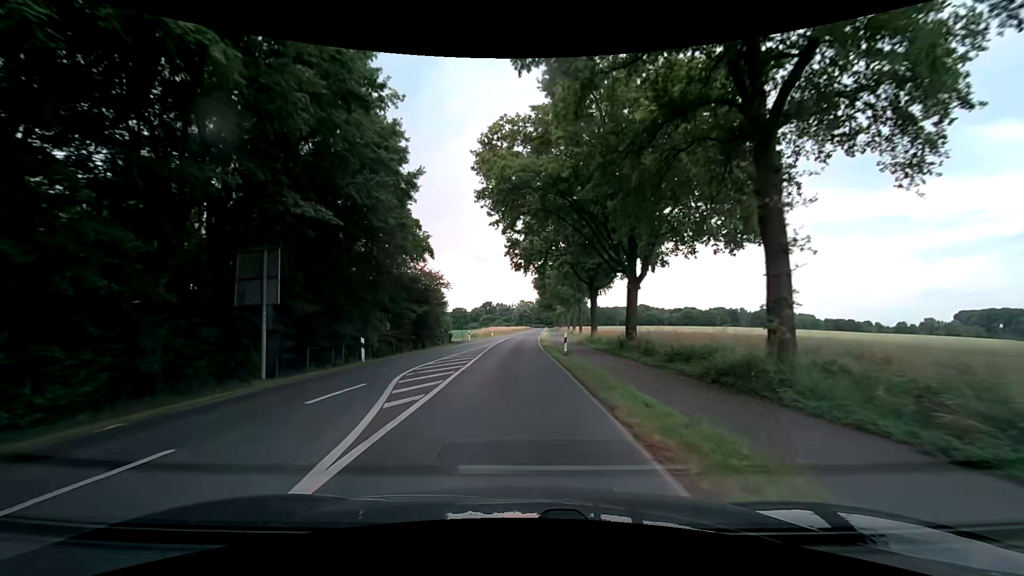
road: secondary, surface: asphalt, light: Day
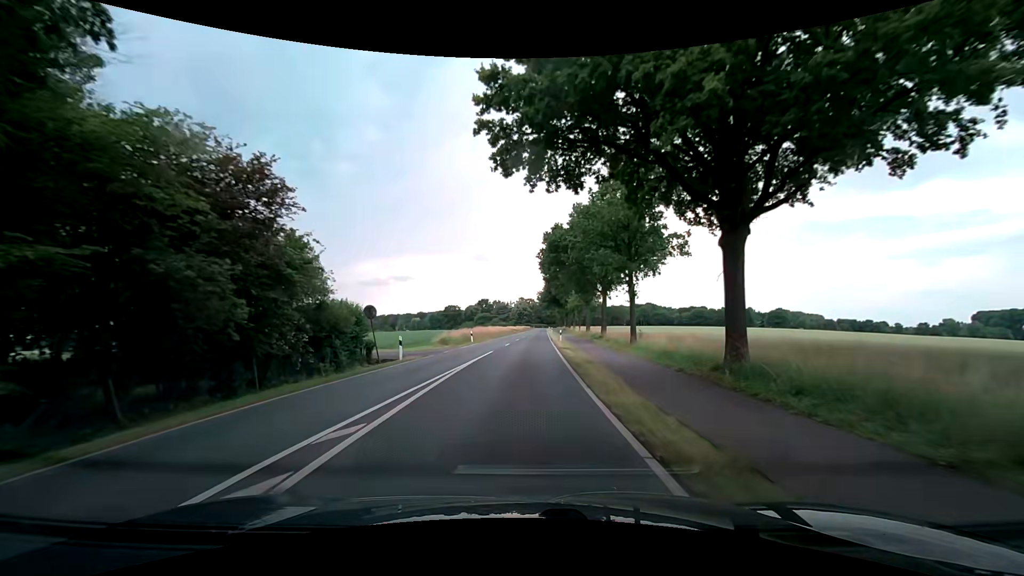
(-0.4, +30.4) m; -1°
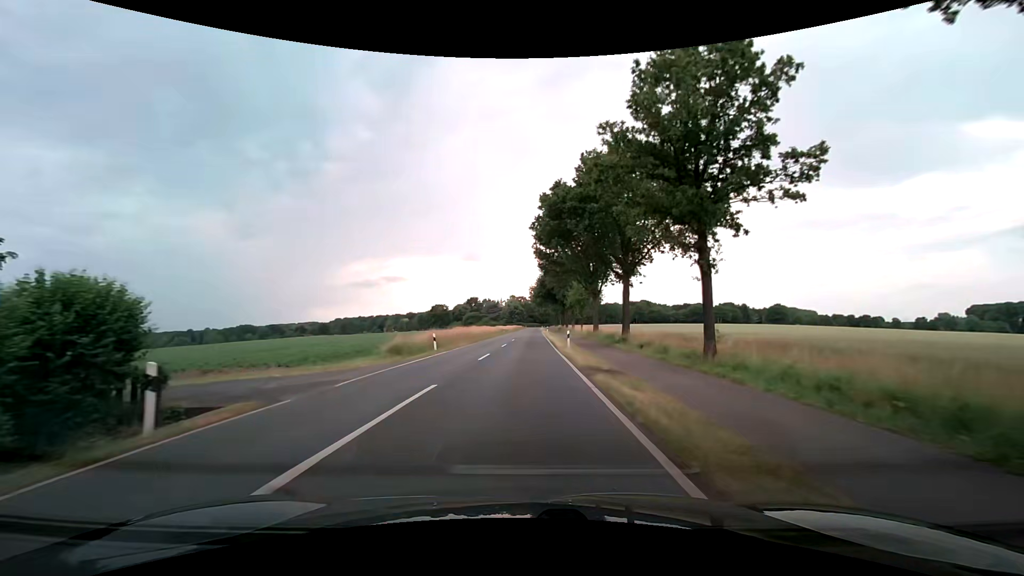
(+0.2, +15.3) m; +1°
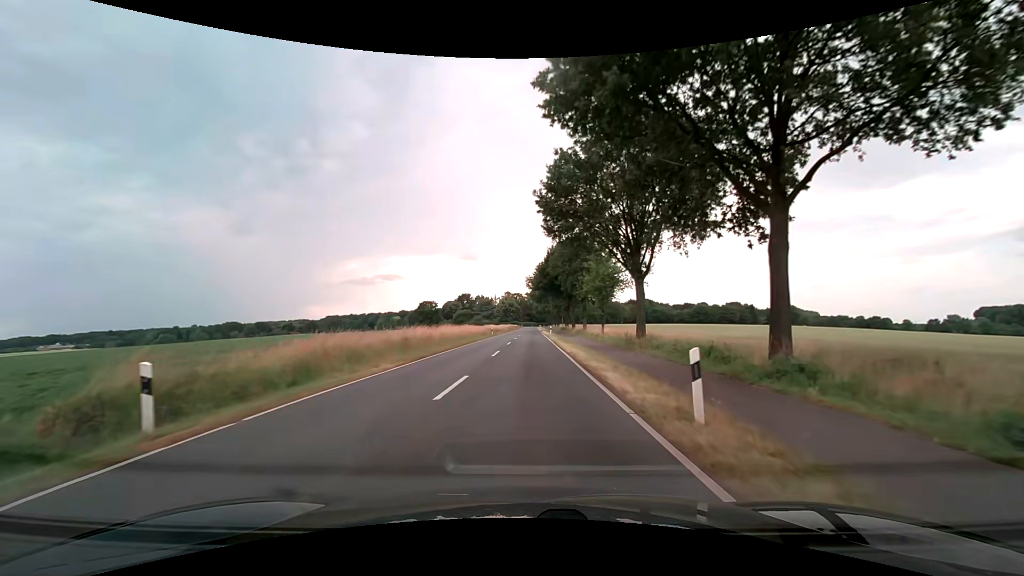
(+0.3, +22.9) m; +1°
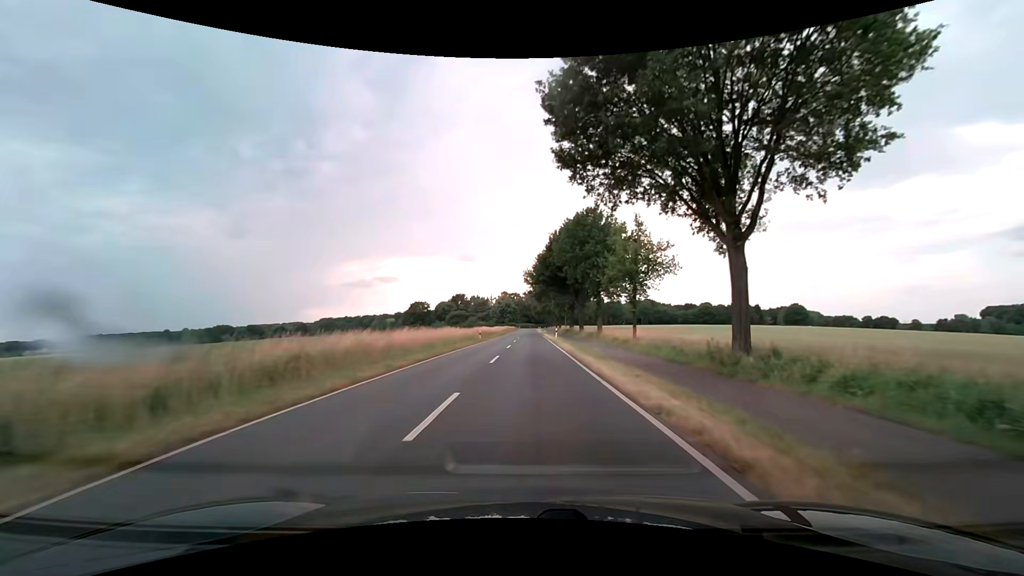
(0.0, +15.3) m; 0°
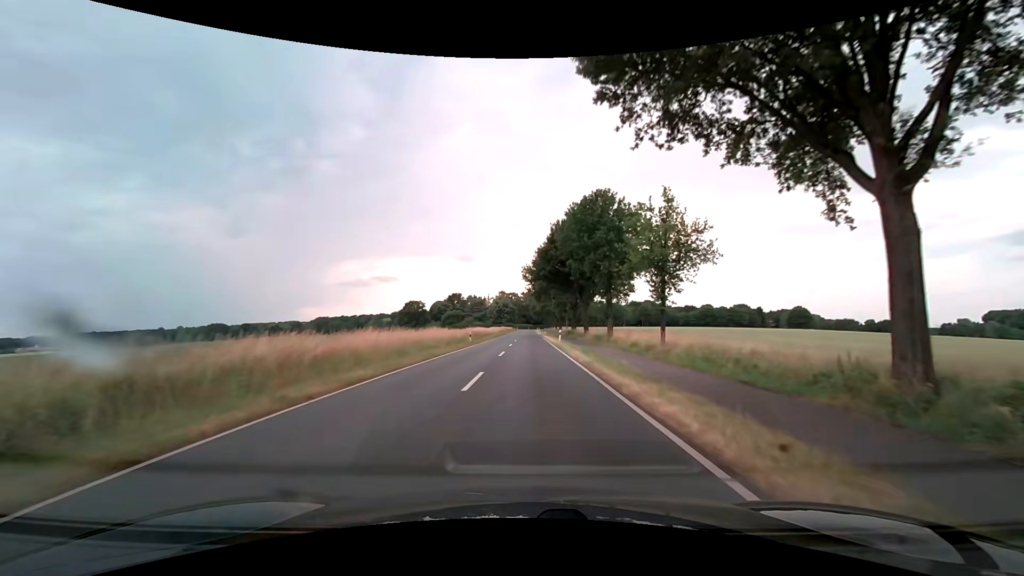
(0.0, +7.6) m; +1°
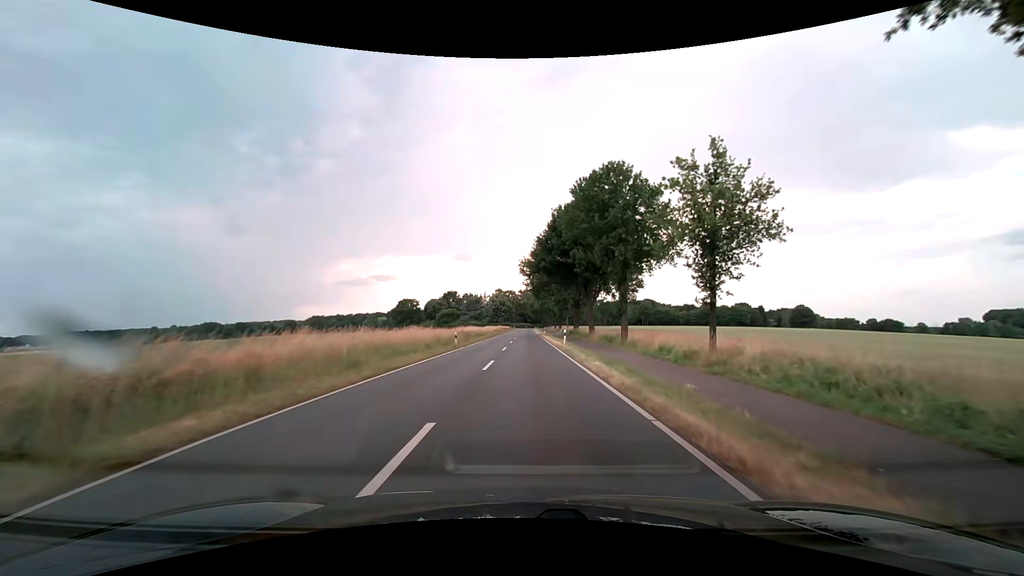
(0.0, +7.6) m; 0°
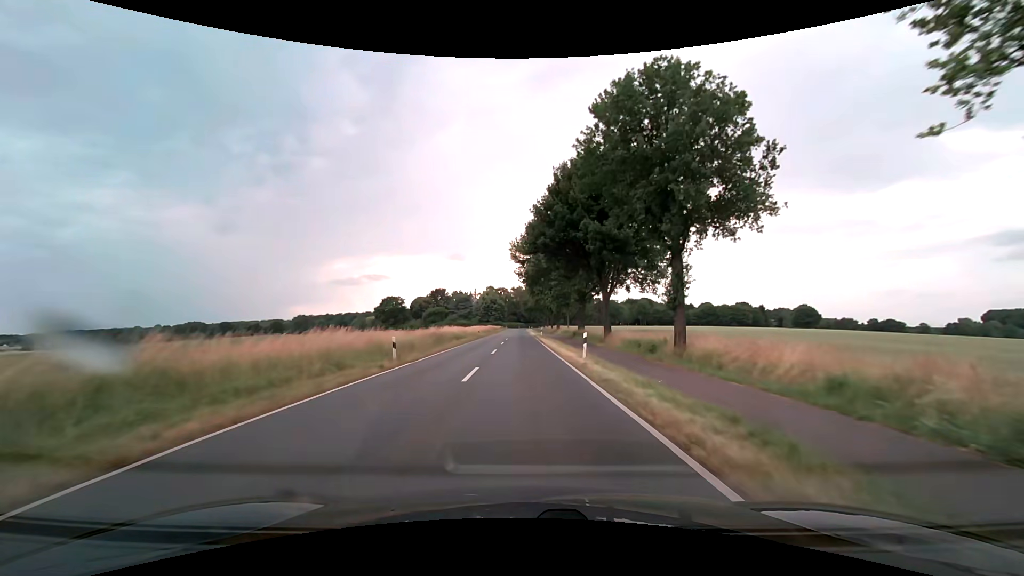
(+0.1, +15.2) m; +1°
(0, +10) (0, +20) (0, +30) (0, +40) (0, +50) (0, +60) (0, +70) (0, +80) (-1, +90) (-1, +100) m
